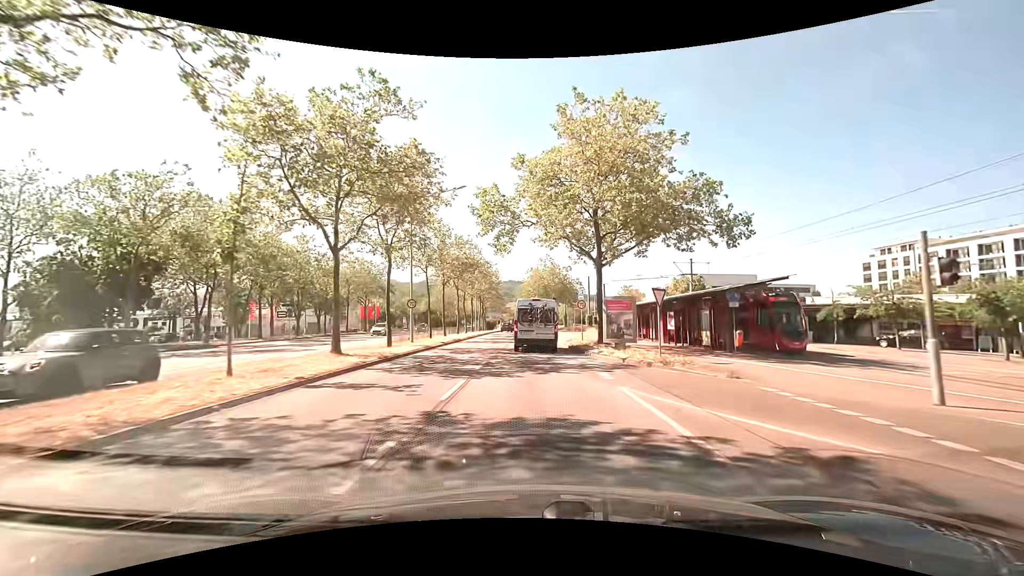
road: primary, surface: asphalt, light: Day
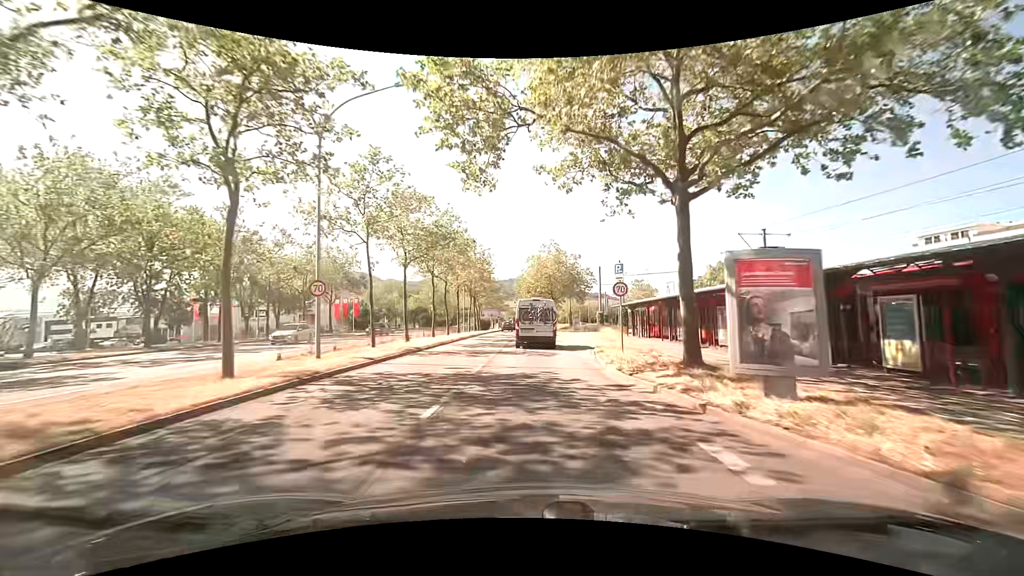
(-0.1, +13.9) m; -1°
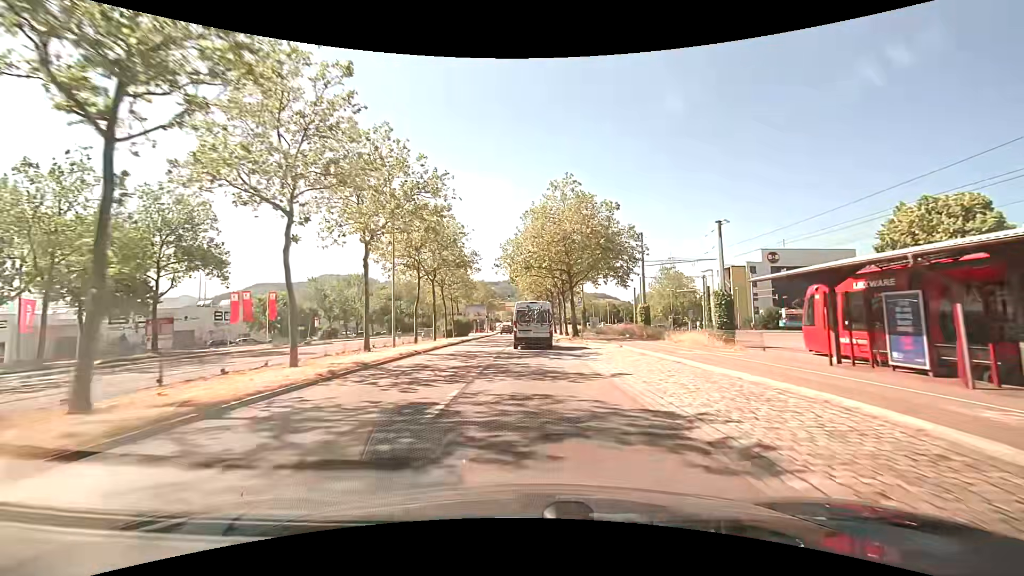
(+0.1, +30.3) m; +1°
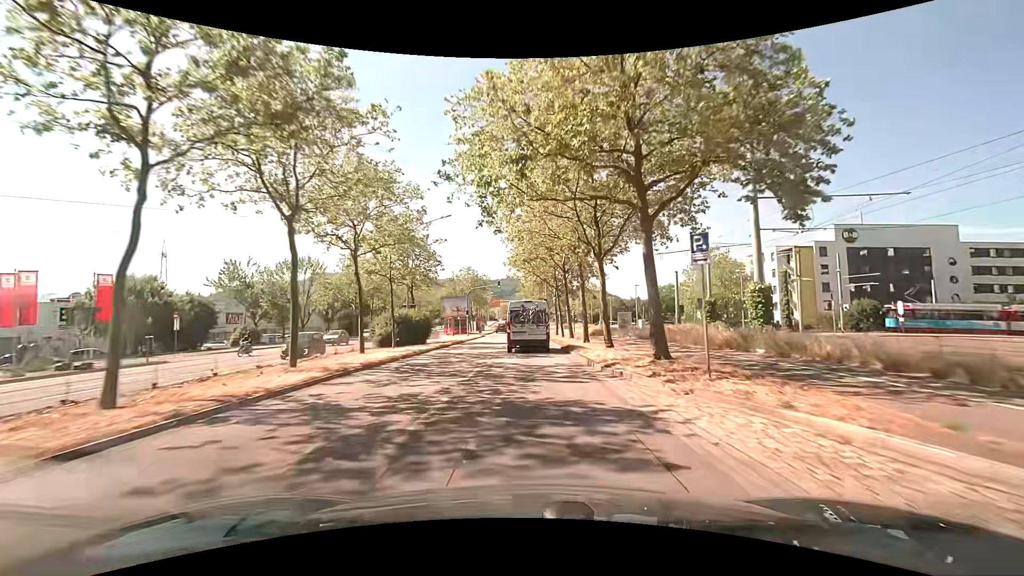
(-0.1, +24.7) m; 0°
